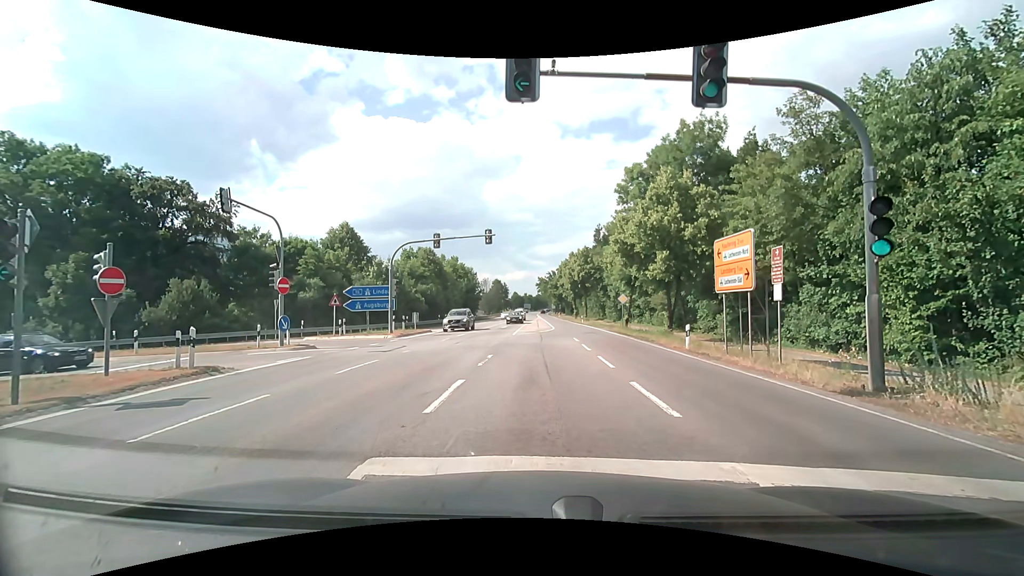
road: secondary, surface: asphalt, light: Day
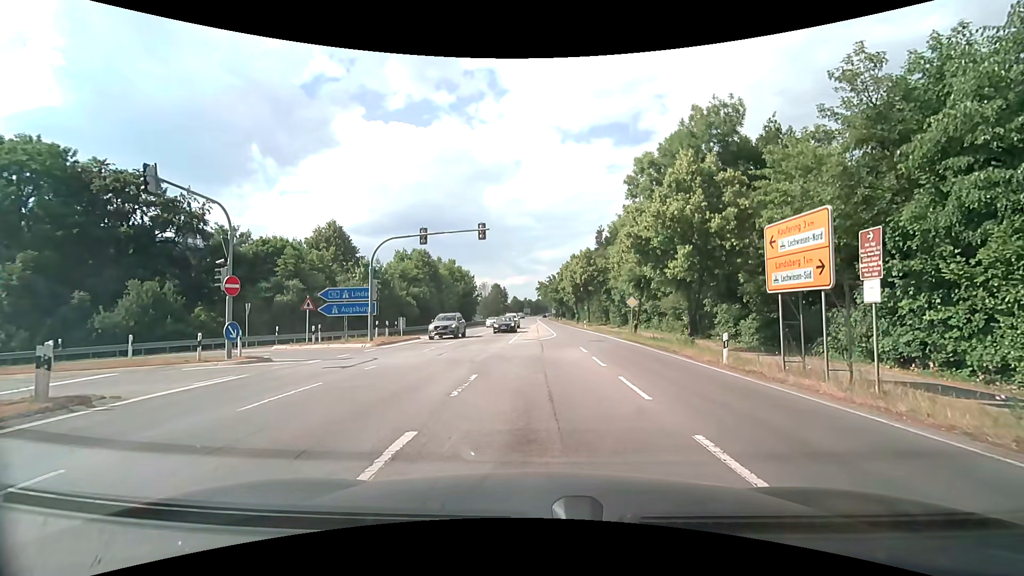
(0.0, +4.1) m; 0°
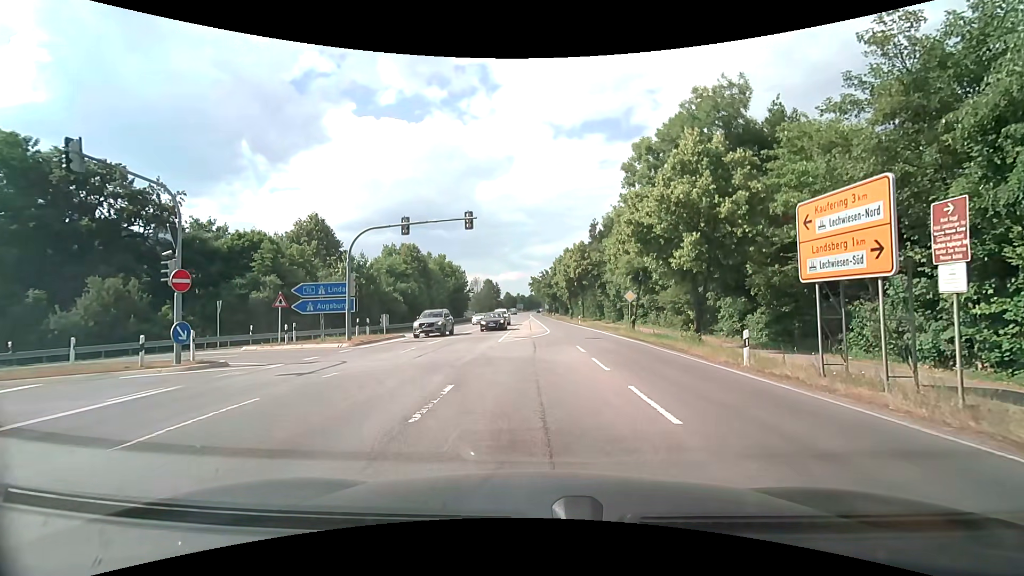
(0.0, +2.3) m; +2°
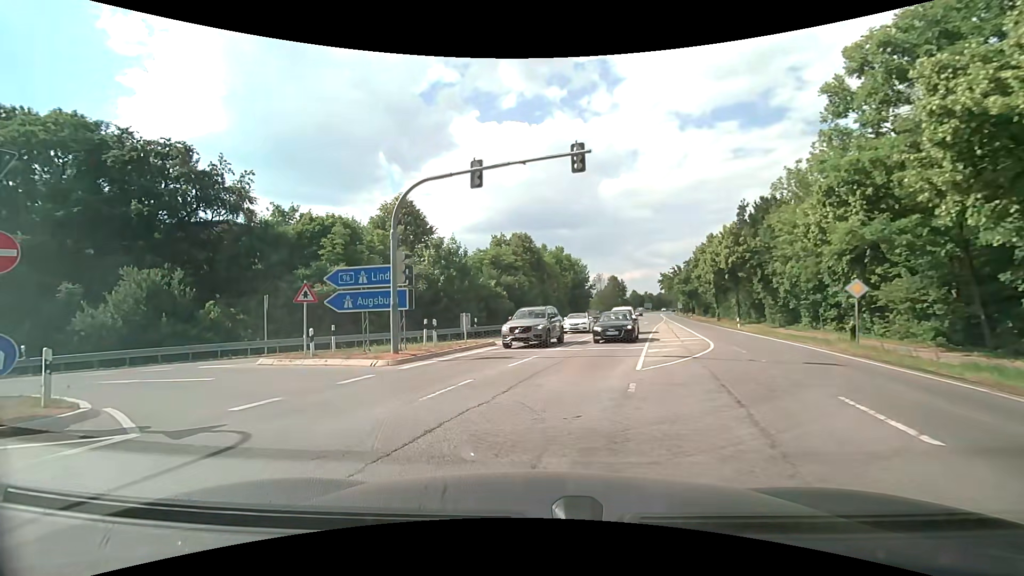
(-0.7, +10.7) m; -15°
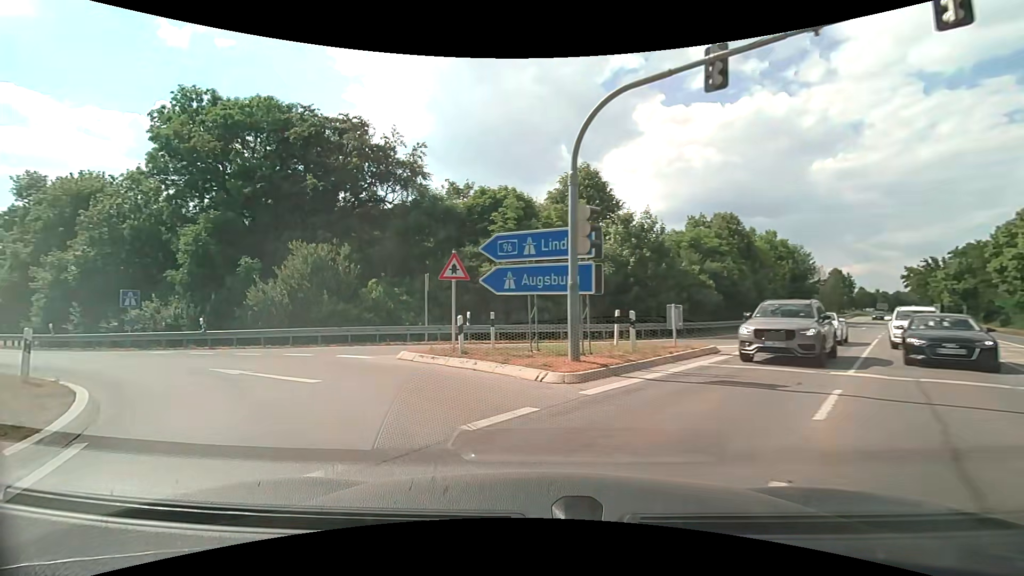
(-1.0, +6.3) m; -19°
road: motorway_link
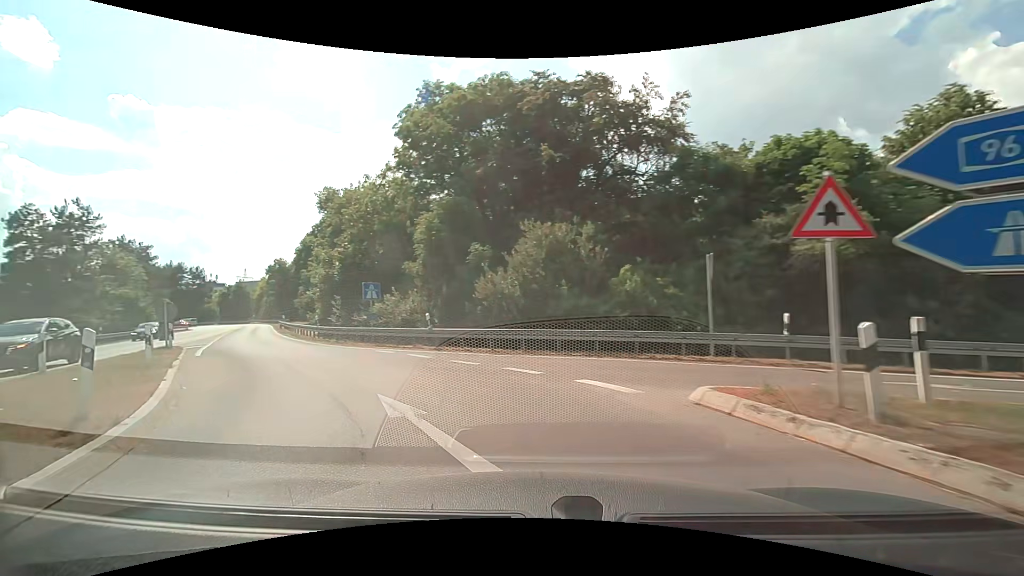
(-1.7, +6.9) m; -26°
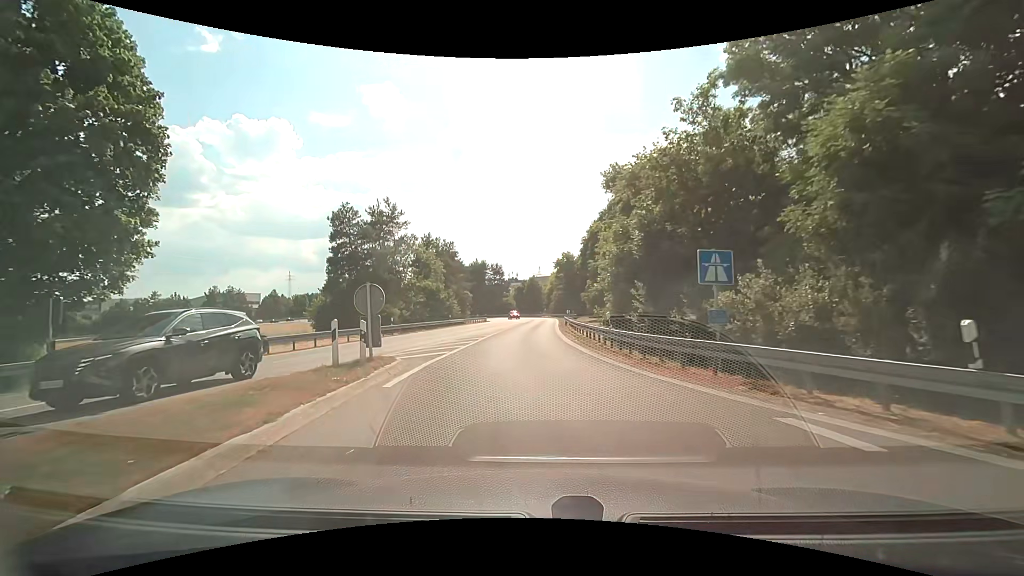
(-4.7, +11.5) m; -34°
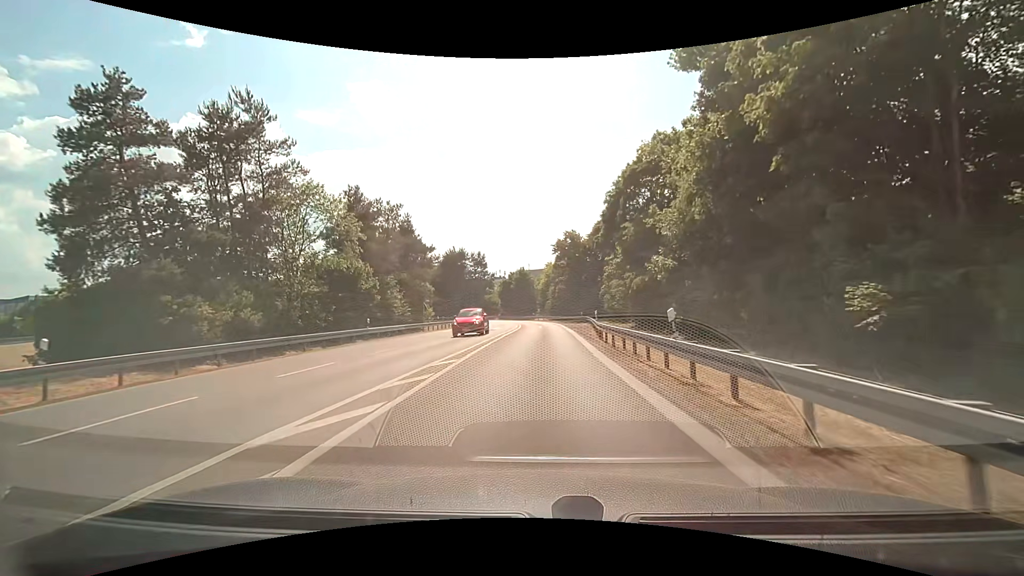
(-0.8, +28.6) m; +1°
(0, +10) (0, +20) (0, +30) (0, +40) (0, +50) (0, +60) (-1, +70) (-4, +80) (-7, +89) (-12, +98) m
